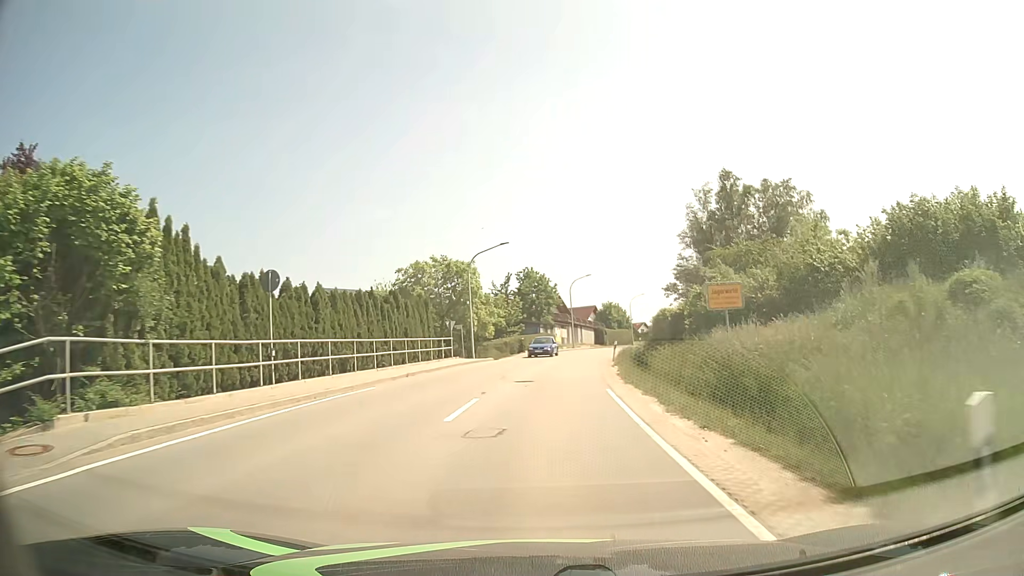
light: Day
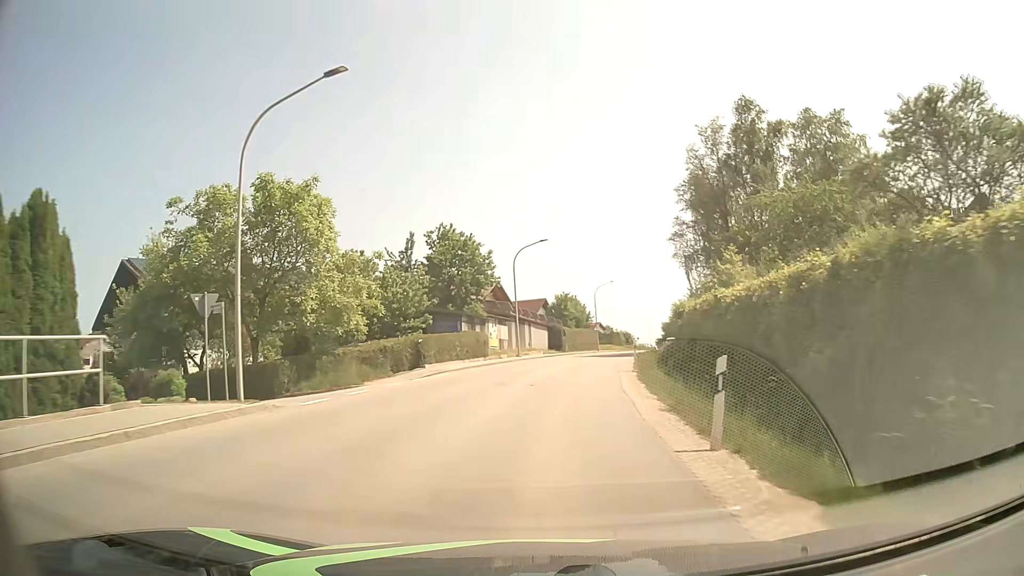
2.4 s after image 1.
(+1.3, +28.9) m; +5°
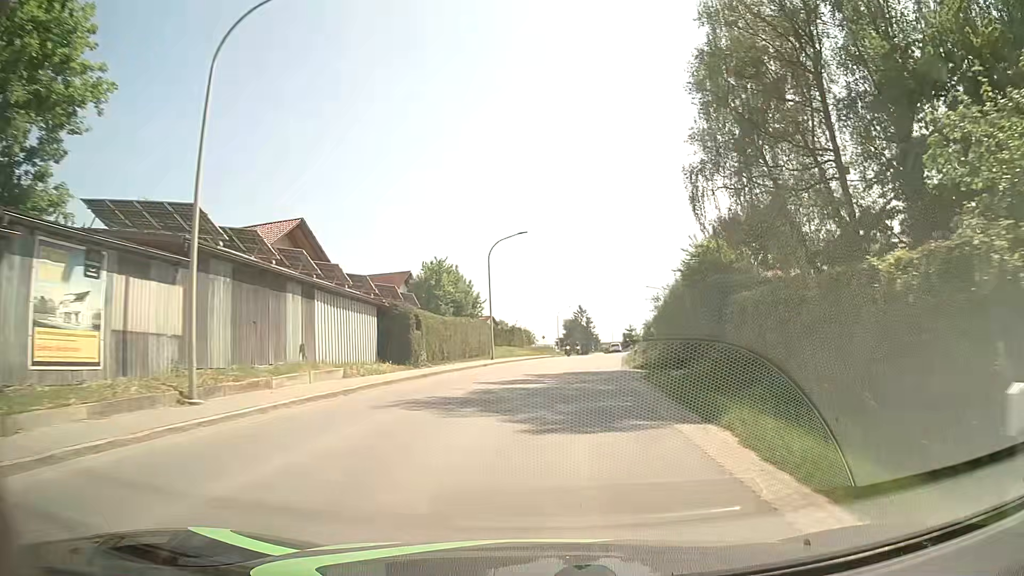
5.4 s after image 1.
(+2.7, +36.8) m; +9°
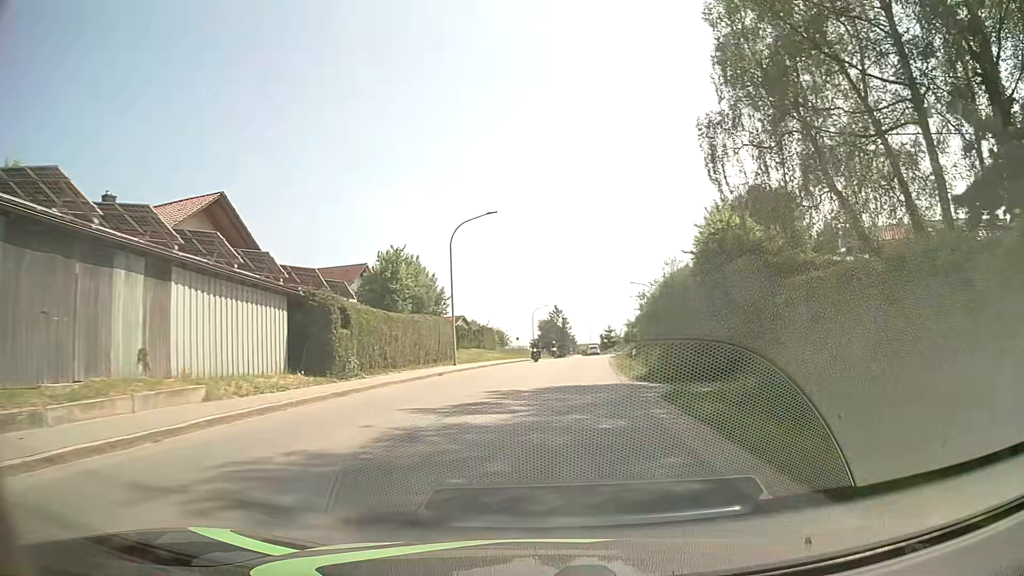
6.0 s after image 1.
(+0.1, +7.5) m; +2°
(0, +10) (+1, +20) (+2, +30) (+3, +40) (+3, +50) (+4, +60) (+5, +70) (+6, +80) (+7, +90) (+8, +100) m
